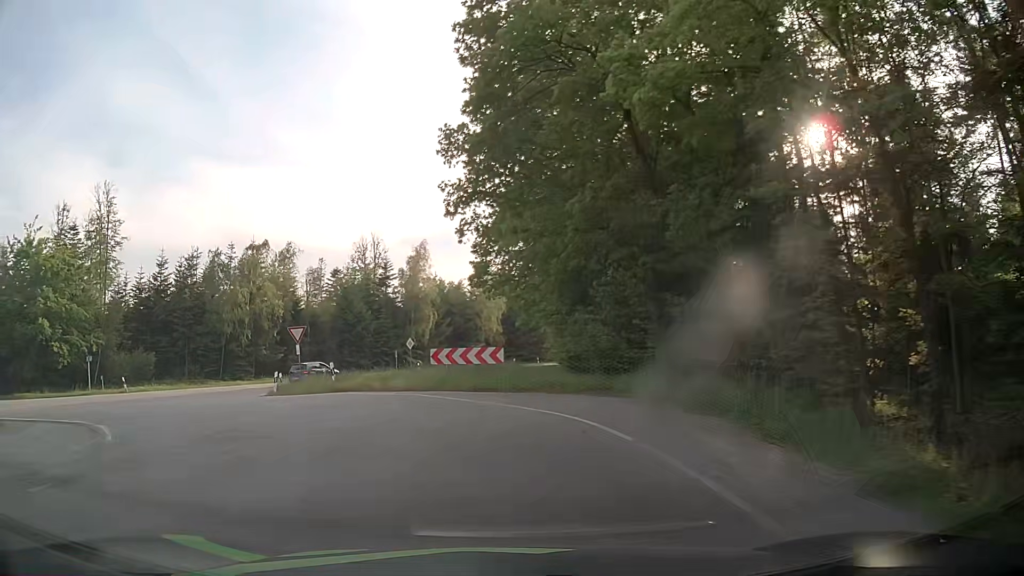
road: tertiary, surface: asphalt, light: Day
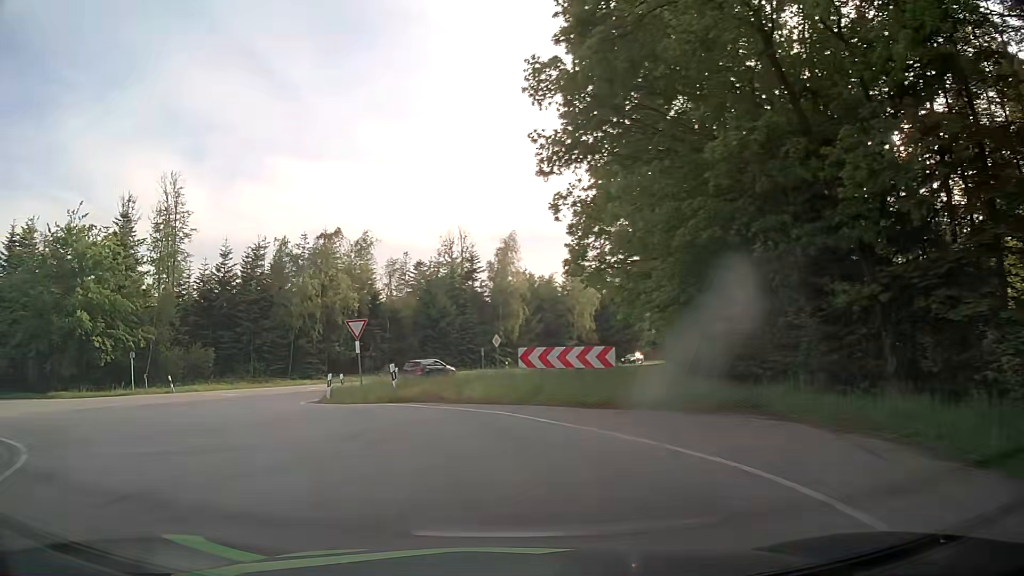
(-0.4, +5.0) m; -9°
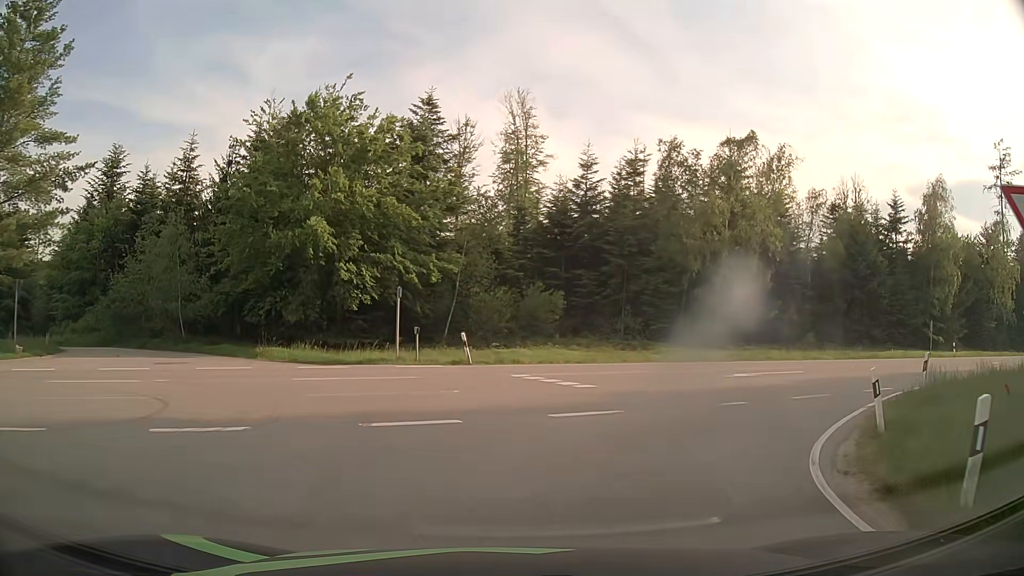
(-6.3, +17.4) m; -32°
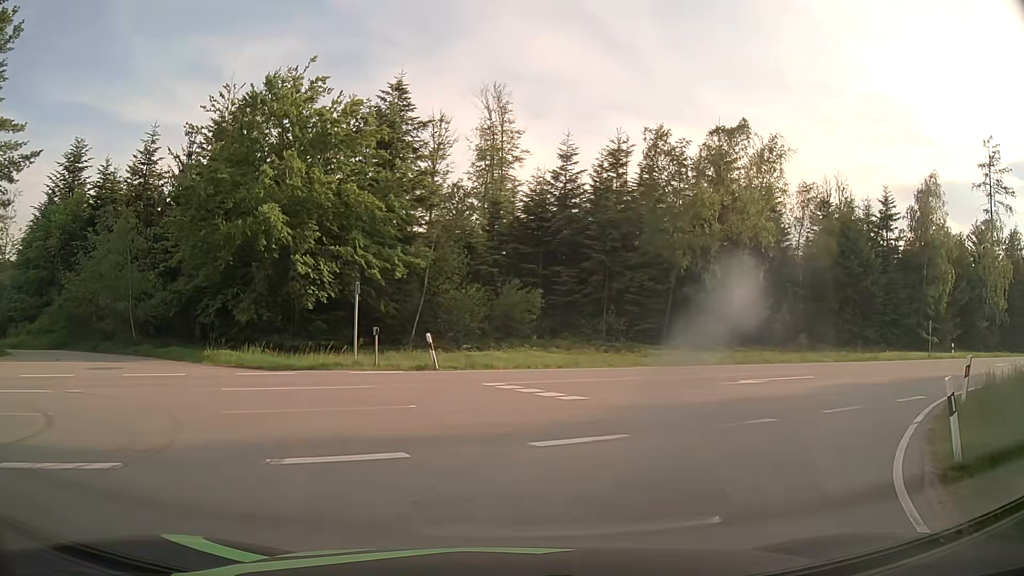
(0.0, +2.7) m; +2°
